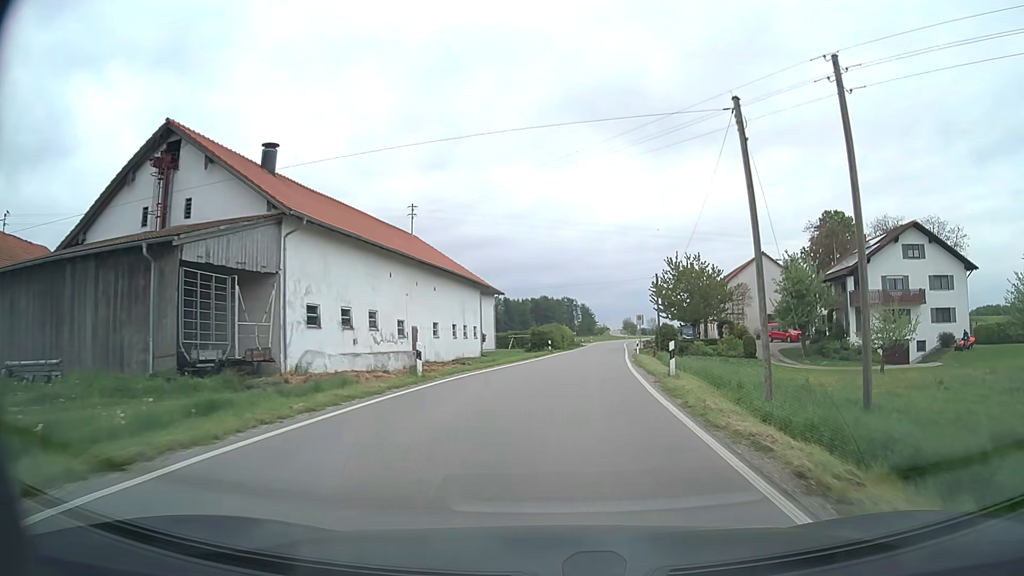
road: secondary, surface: asphalt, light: Day
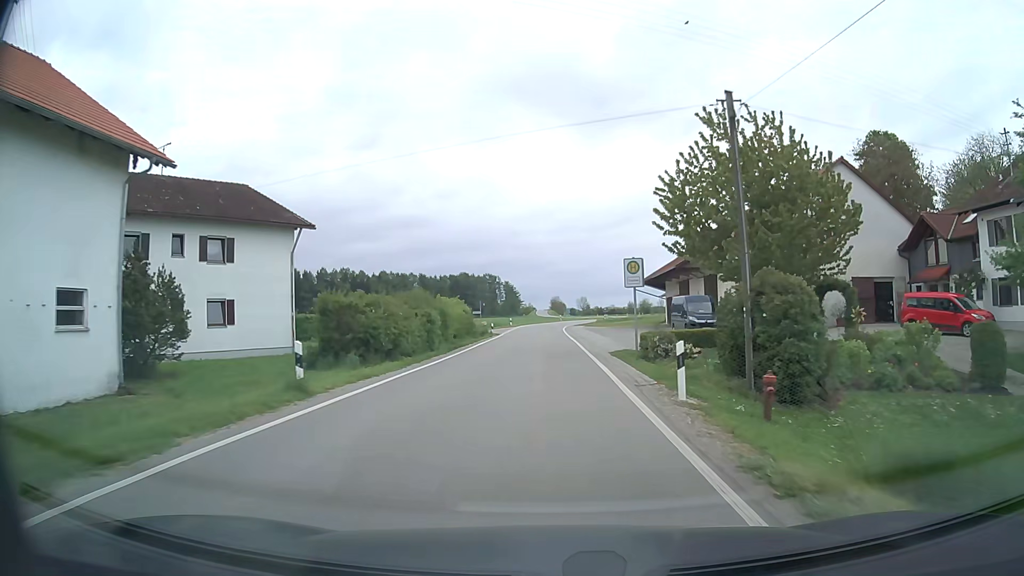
(+2.9, +39.9) m; +6°
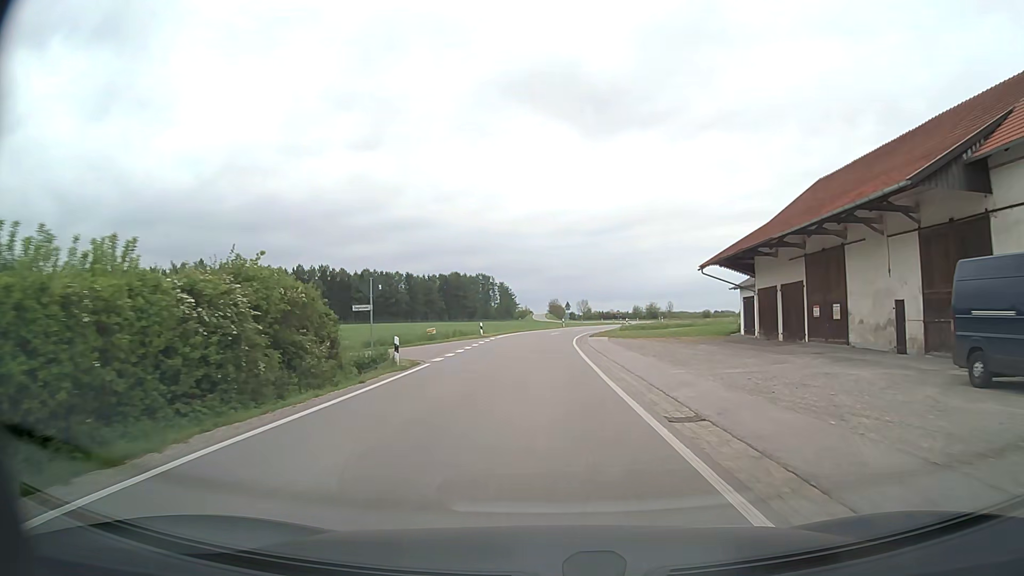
(+0.1, +32.8) m; 0°
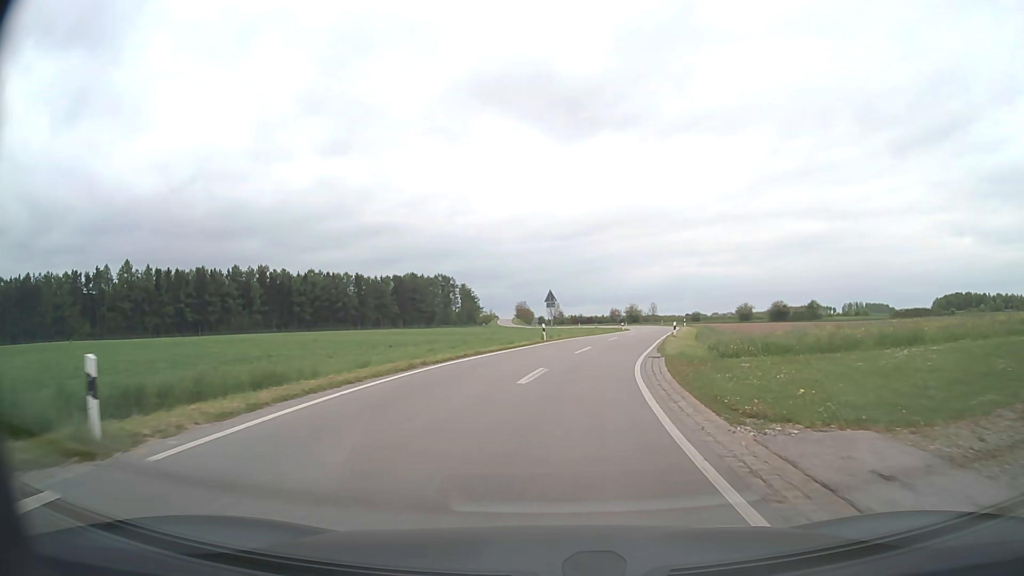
(0.0, +39.5) m; +2°
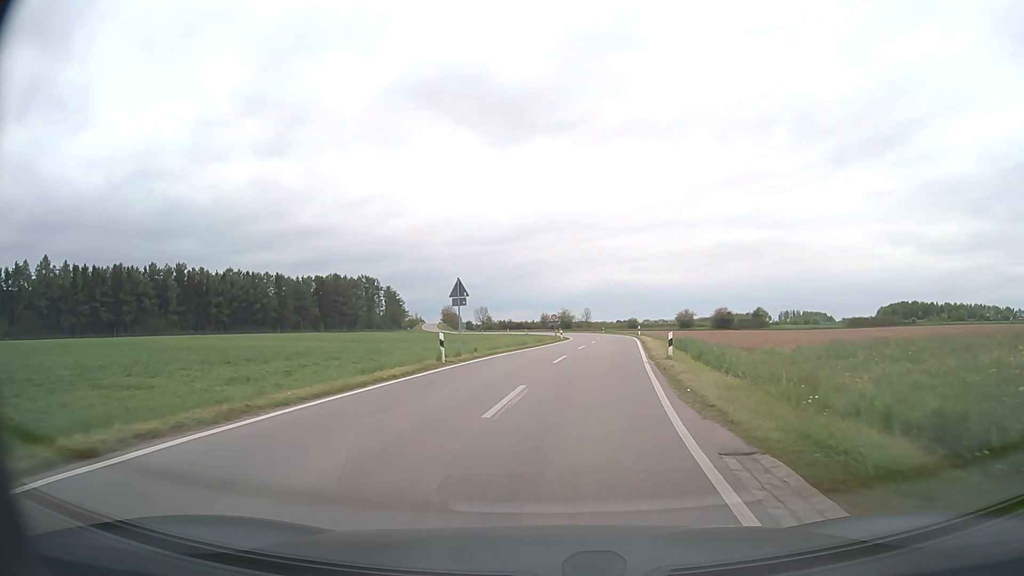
(+0.8, +16.2) m; +6°
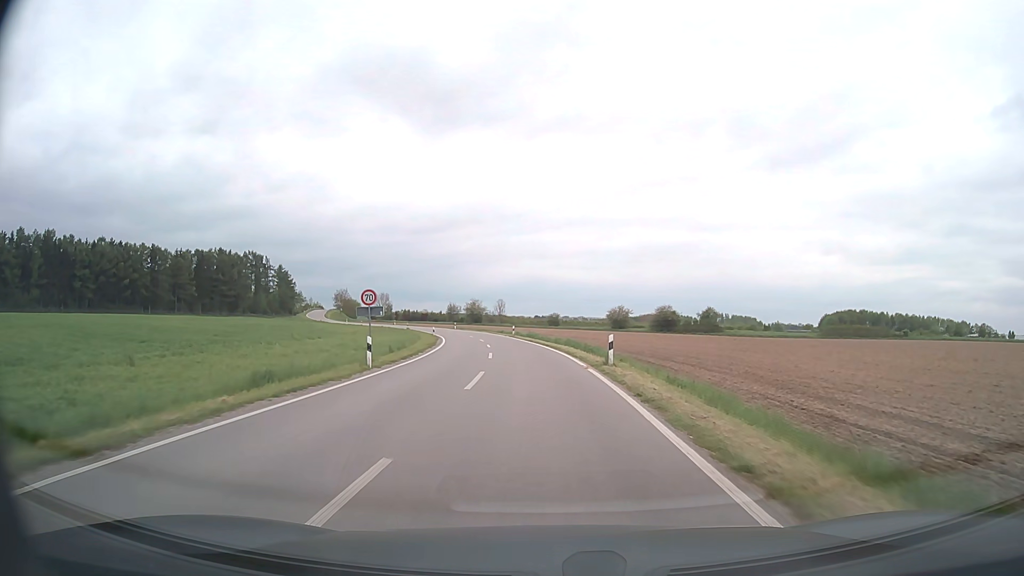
(+4.1, +43.4) m; +7°
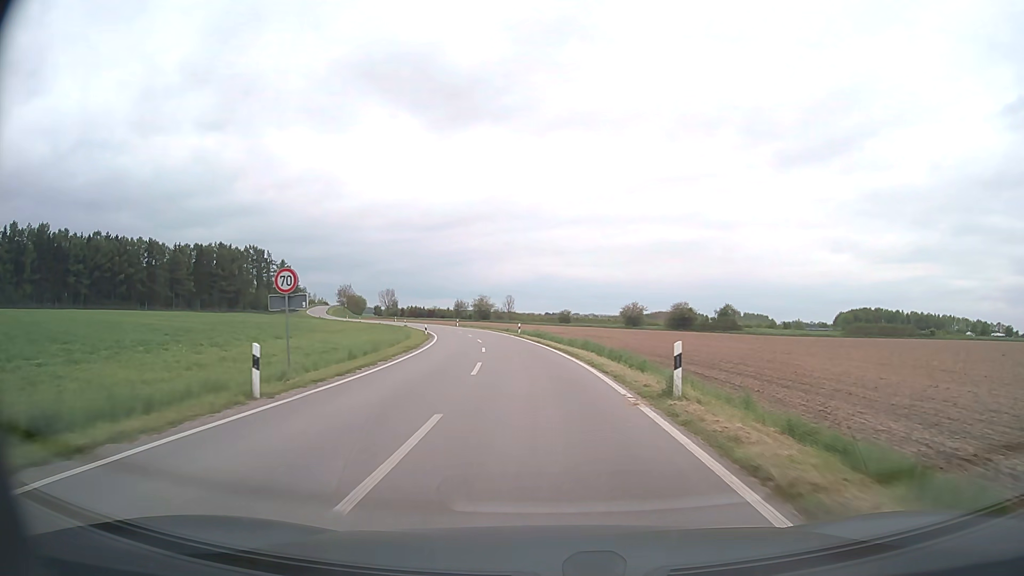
(-0.1, +9.1) m; -1°
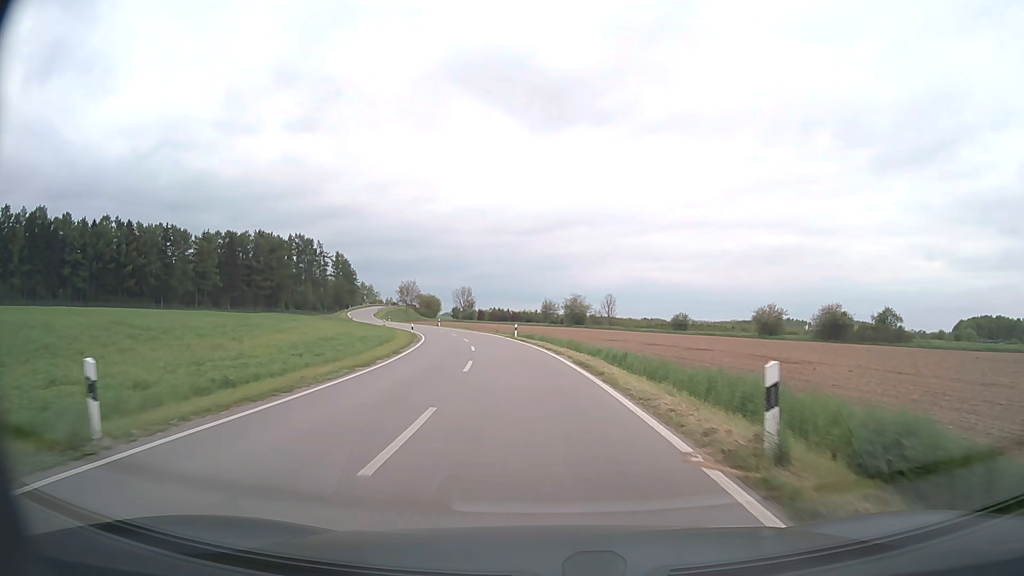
(-3.3, +46.7) m; -8°
(0, +10) (-1, +20) (-2, +30) (-3, +40) (-4, +50) (-7, +60) (-9, +69) (-12, +79) (-16, +88) (-19, +97) m
